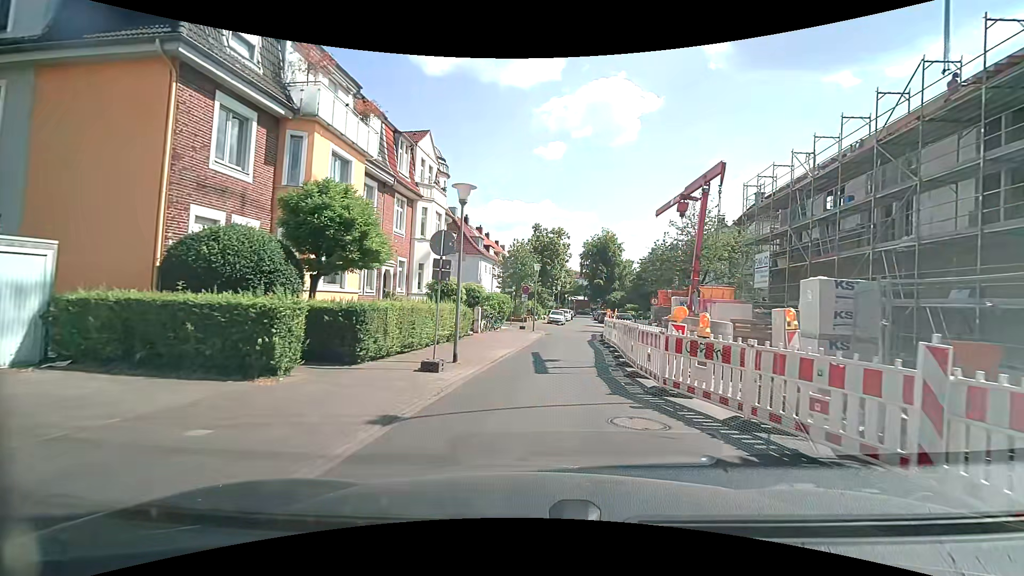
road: residential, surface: asphalt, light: Day
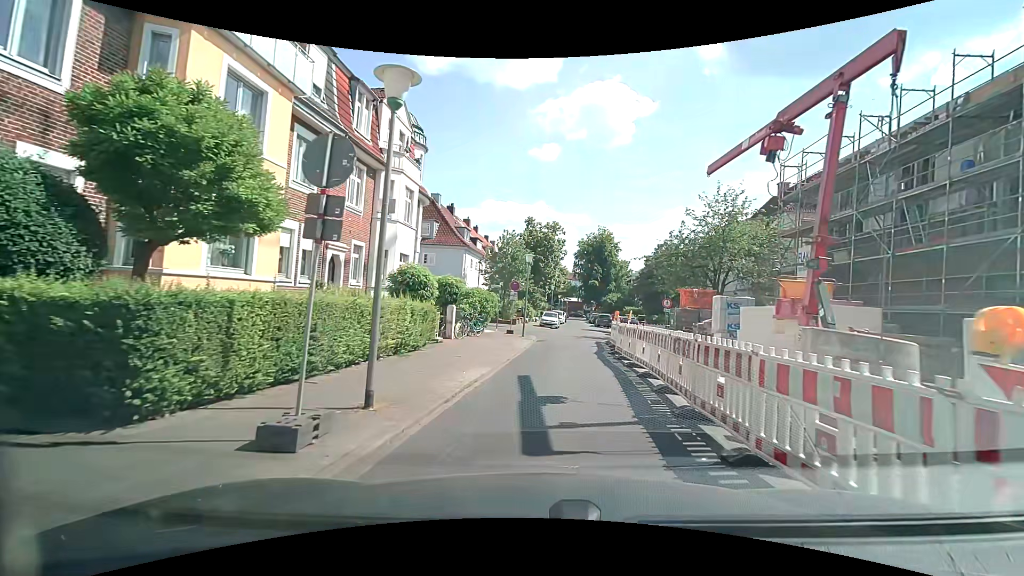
(0.0, +6.1) m; 0°
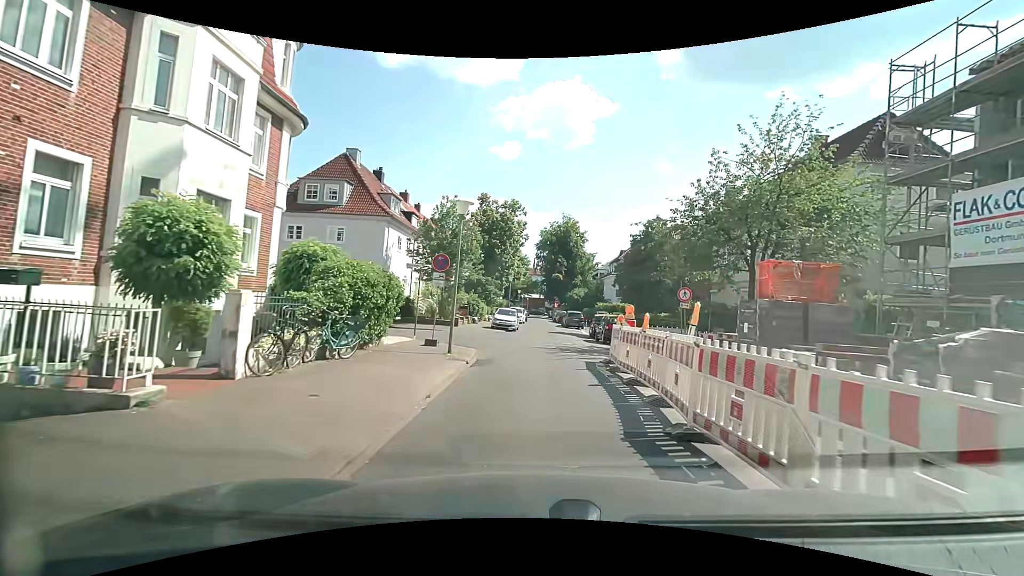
(+0.6, +12.4) m; +5°
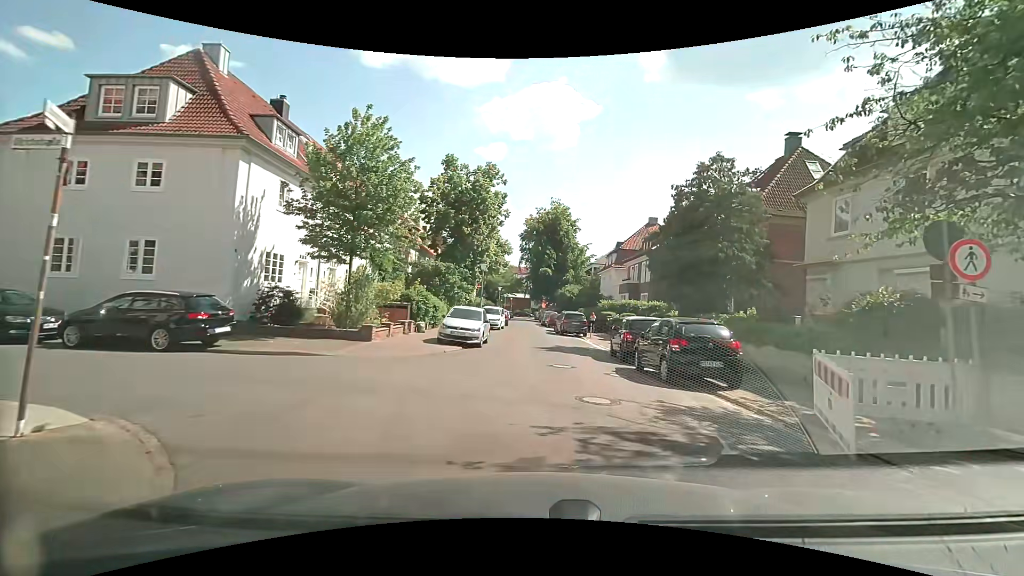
(+0.2, +14.3) m; +2°
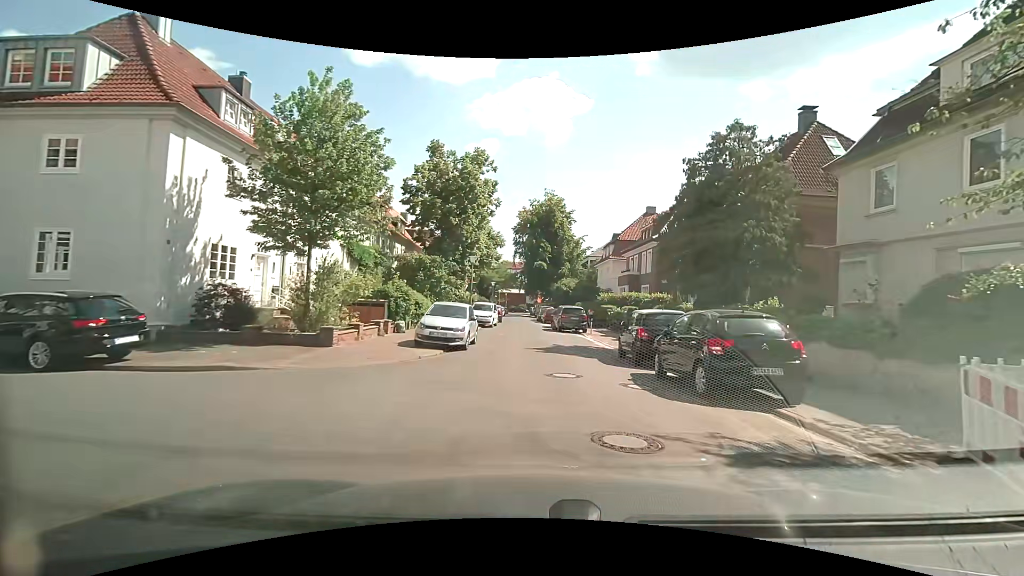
(0.0, +2.8) m; +1°
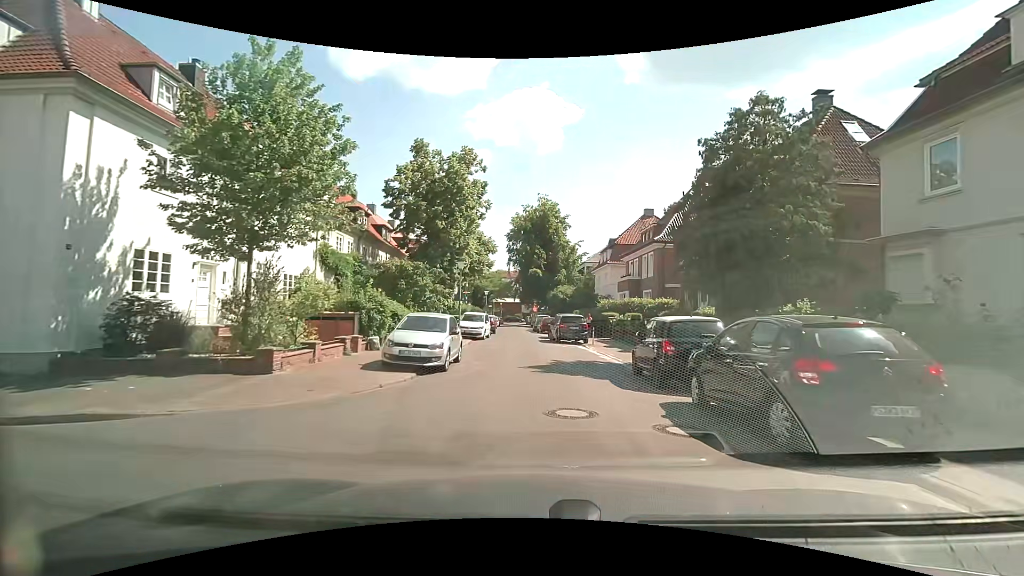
(0.0, +2.9) m; 0°
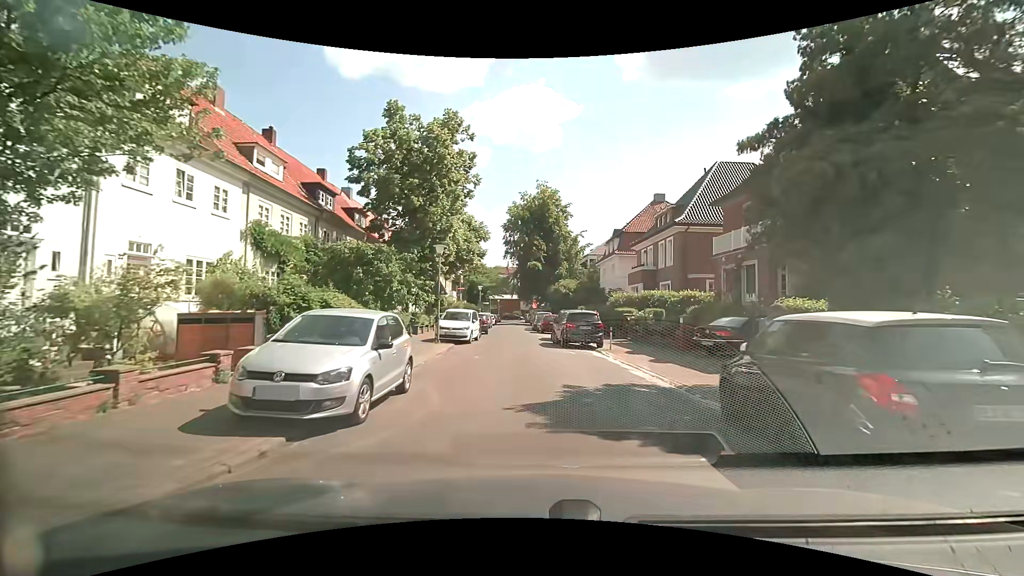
(0.0, +6.4) m; -2°
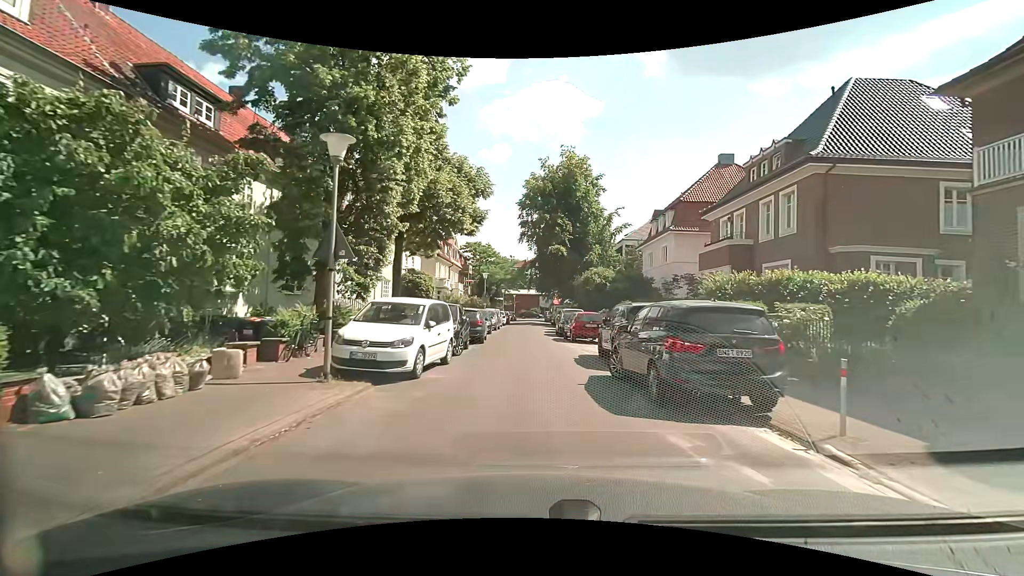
(+0.1, +14.2) m; -1°
